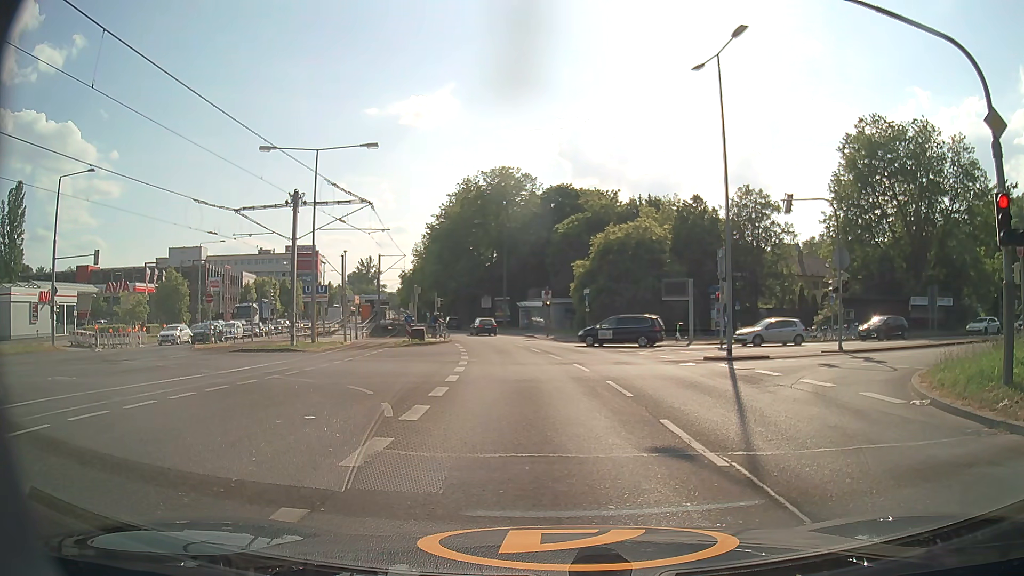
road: secondary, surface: asphalt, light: Day
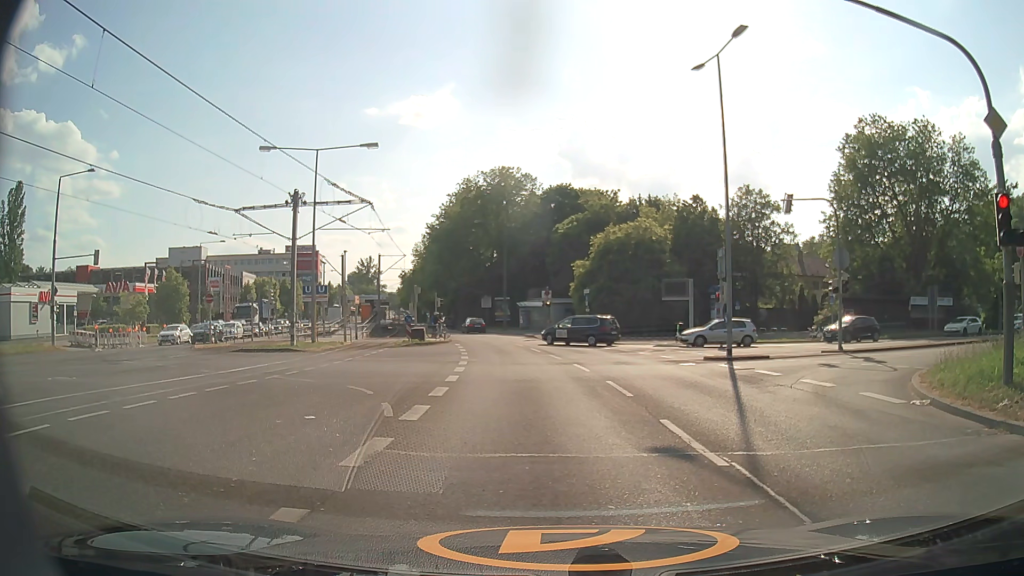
(0.0, 0.0) m; 0°
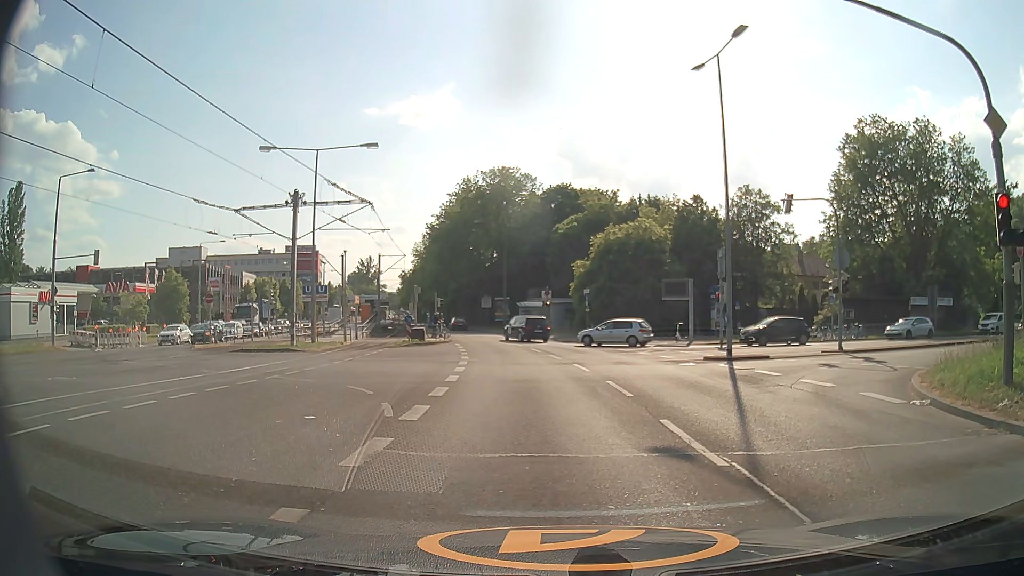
(0.0, 0.0) m; 0°
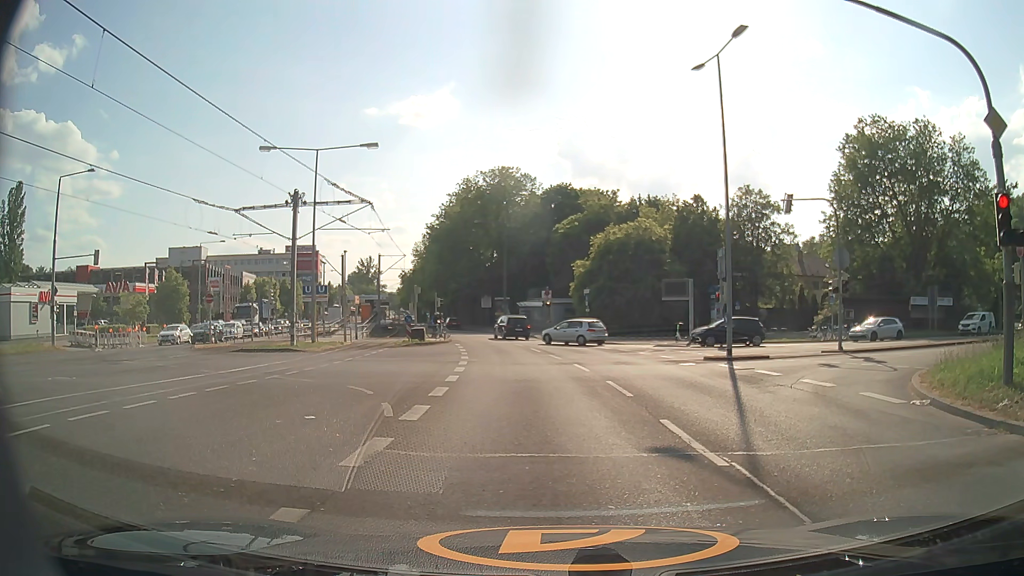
(0.0, 0.0) m; 0°
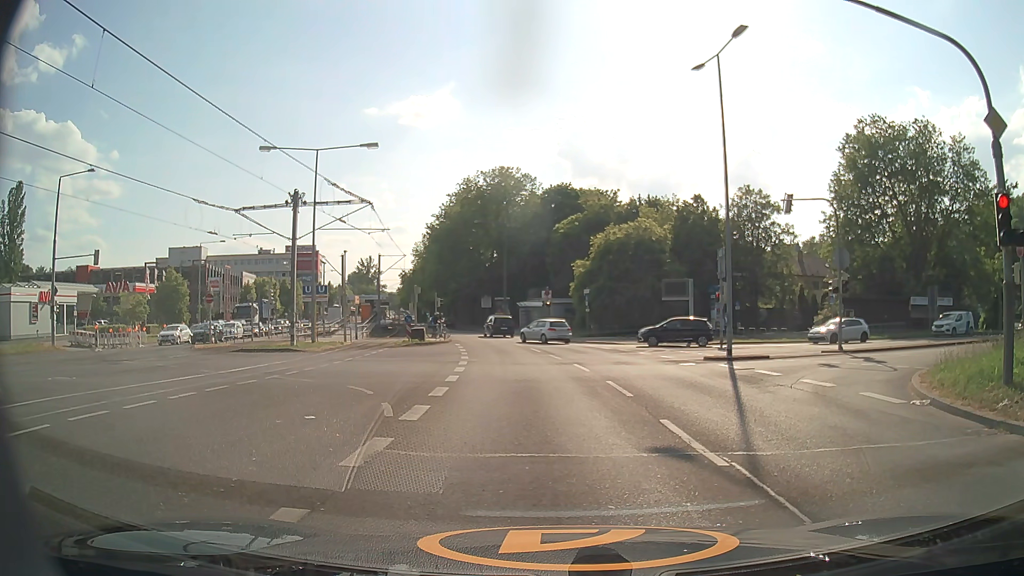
(0.0, 0.0) m; 0°
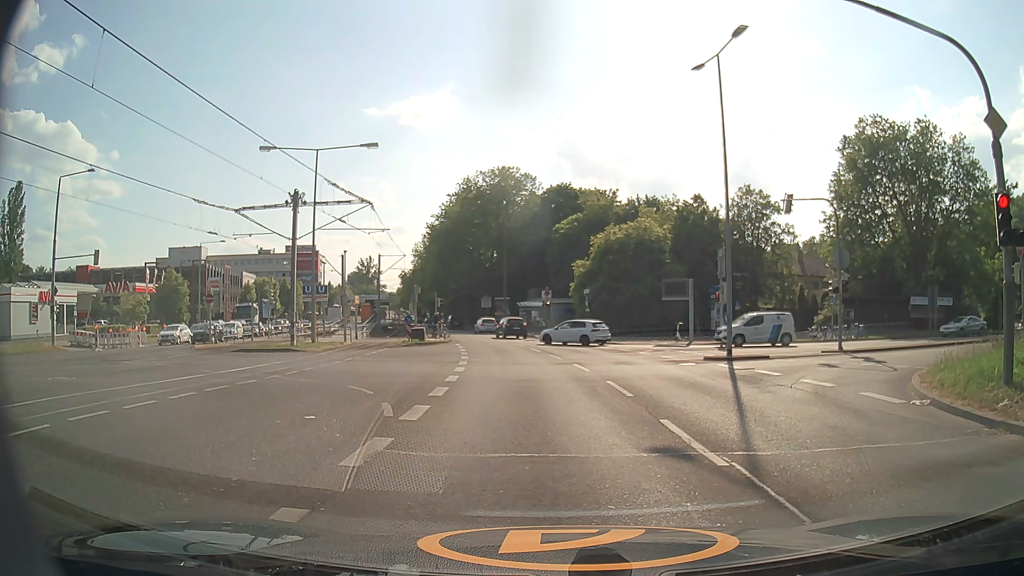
(0.0, 0.0) m; 0°
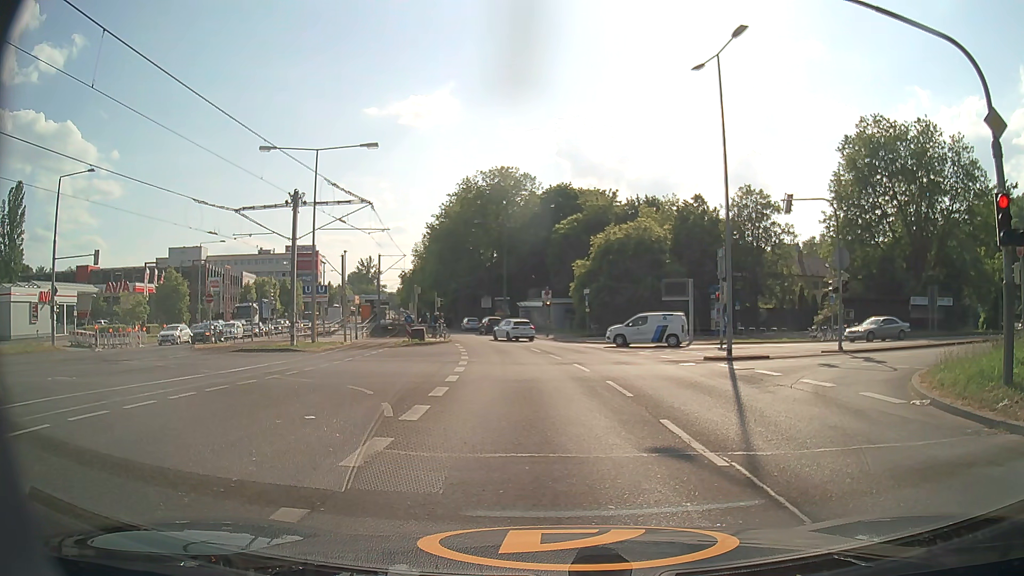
(0.0, 0.0) m; 0°
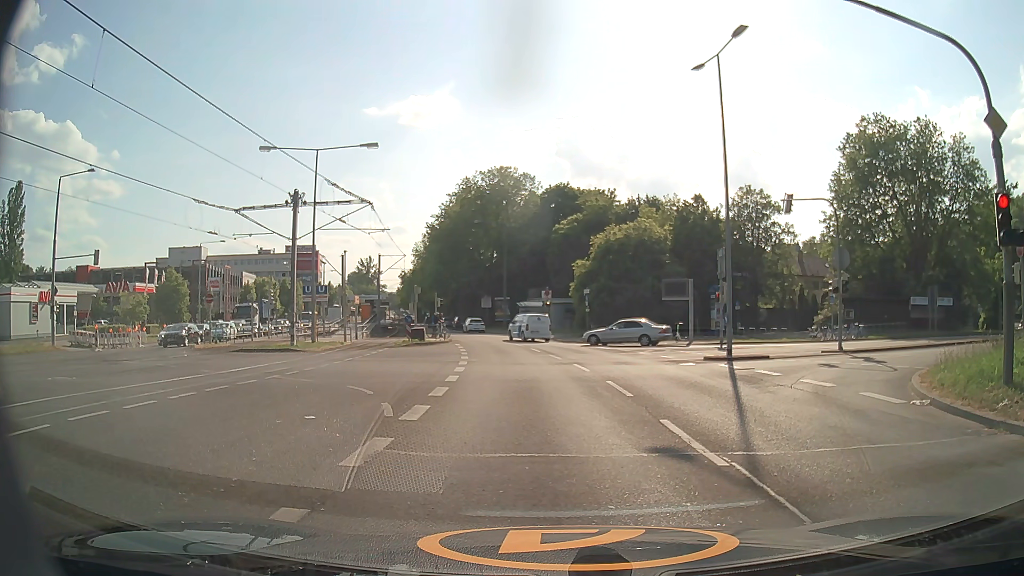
(0.0, 0.0) m; 0°
